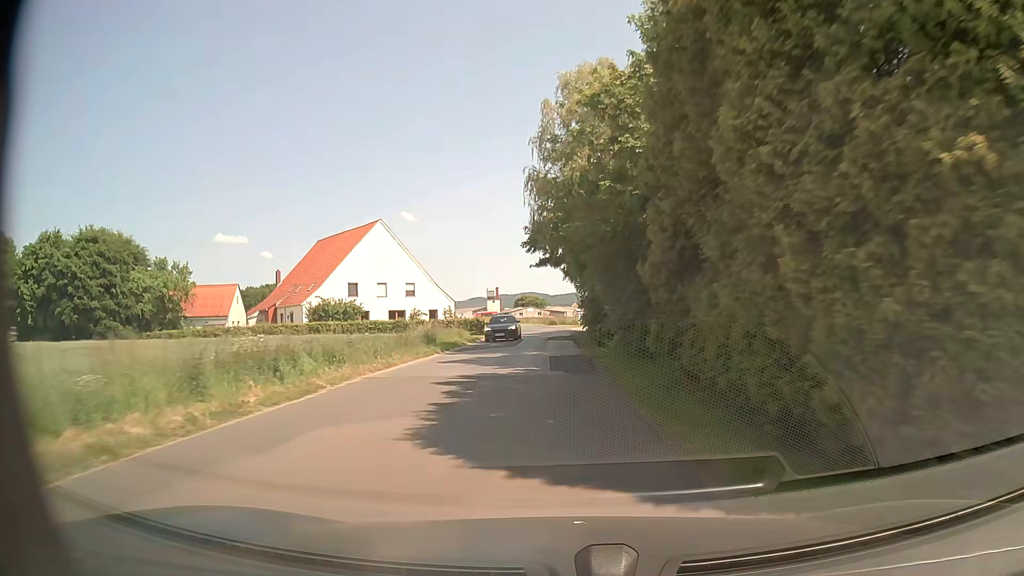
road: unclassified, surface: asphalt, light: Day
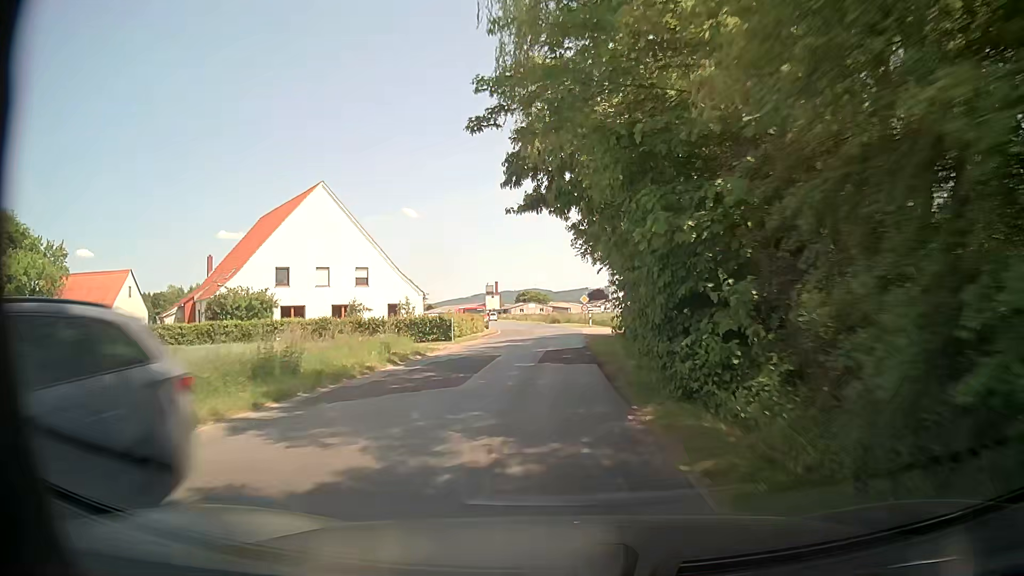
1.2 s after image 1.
(0.0, +18.0) m; -1°
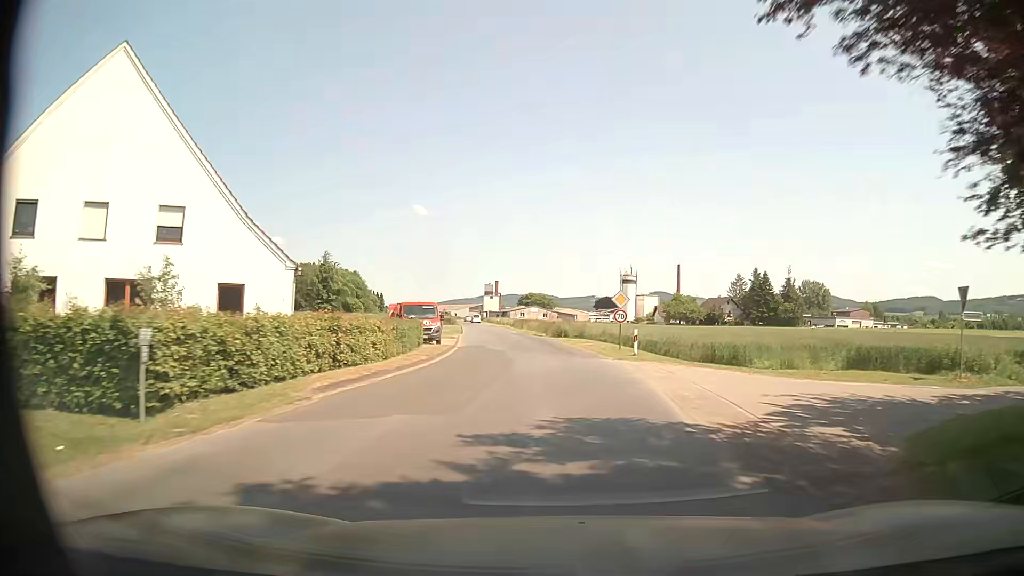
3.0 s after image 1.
(+0.3, +27.6) m; 0°
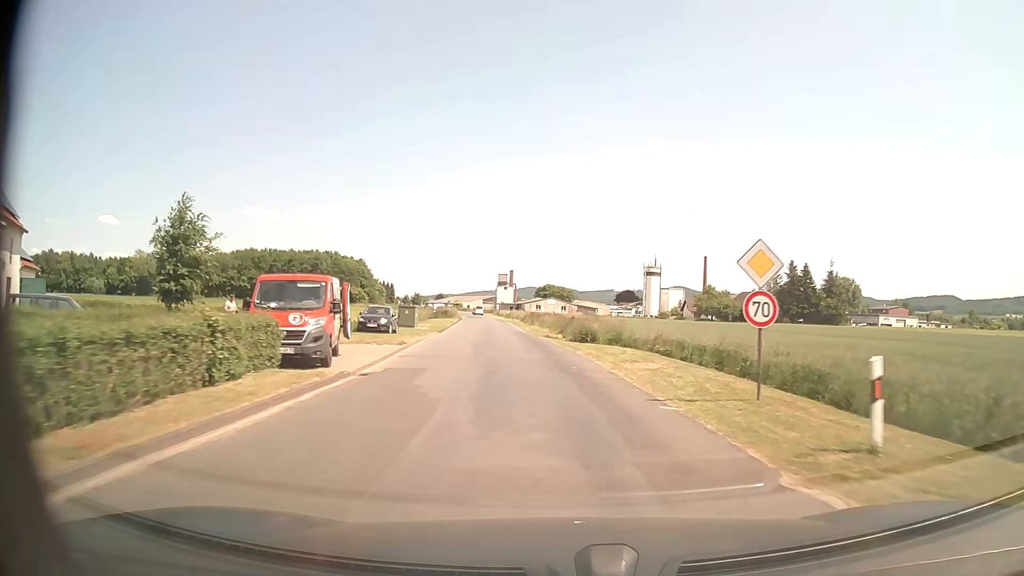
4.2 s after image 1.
(-0.1, +18.8) m; -1°
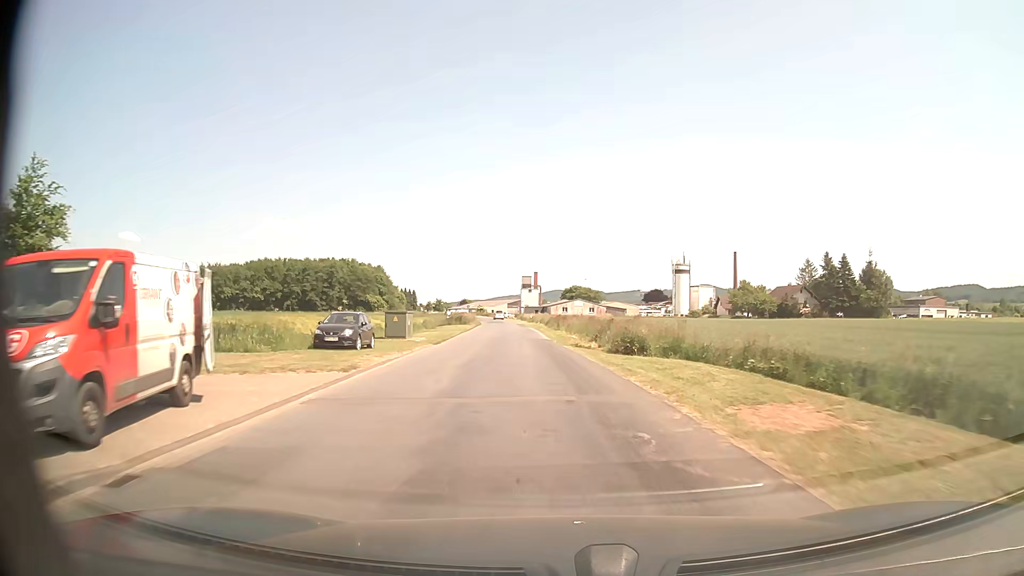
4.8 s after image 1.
(-0.2, +9.6) m; -2°
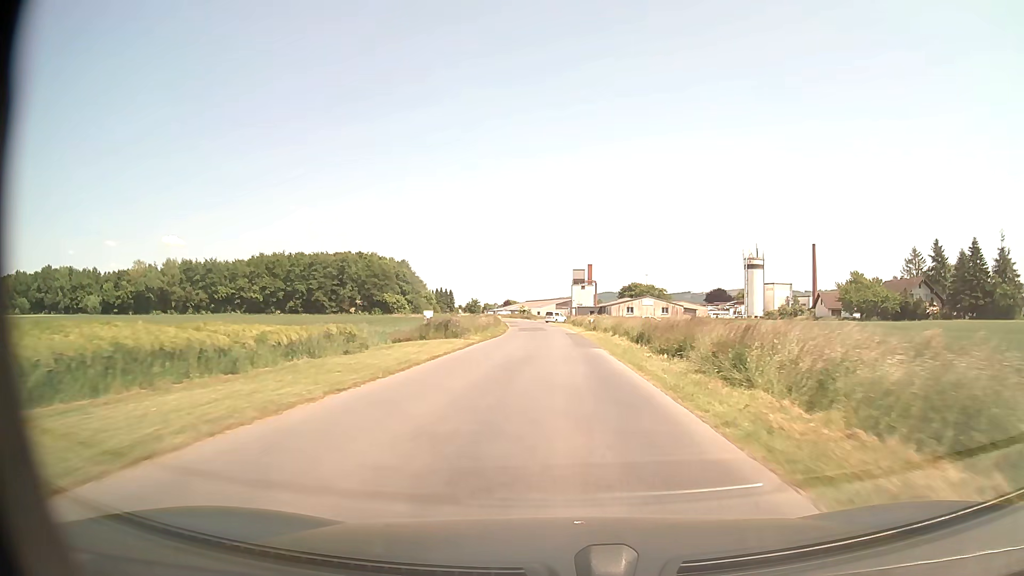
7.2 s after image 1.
(-2.5, +39.5) m; -5°
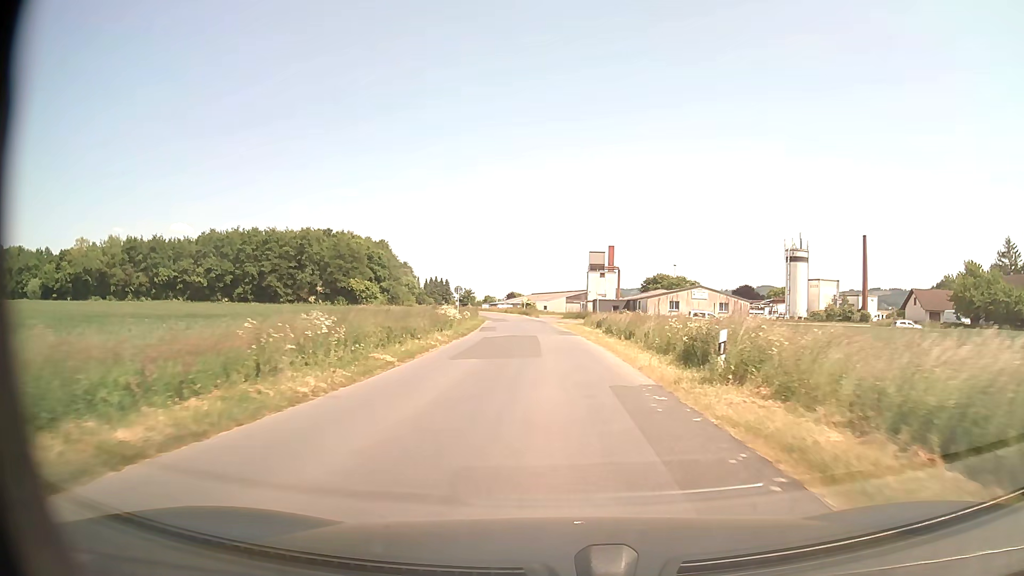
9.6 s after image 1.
(-0.2, +38.5) m; -1°
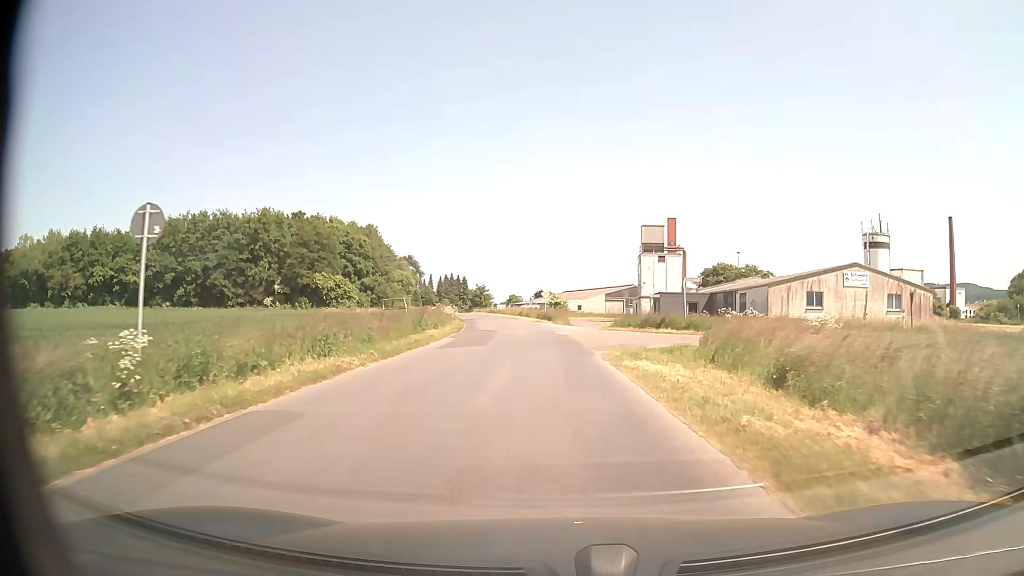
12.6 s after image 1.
(-0.5, +38.9) m; -3°
